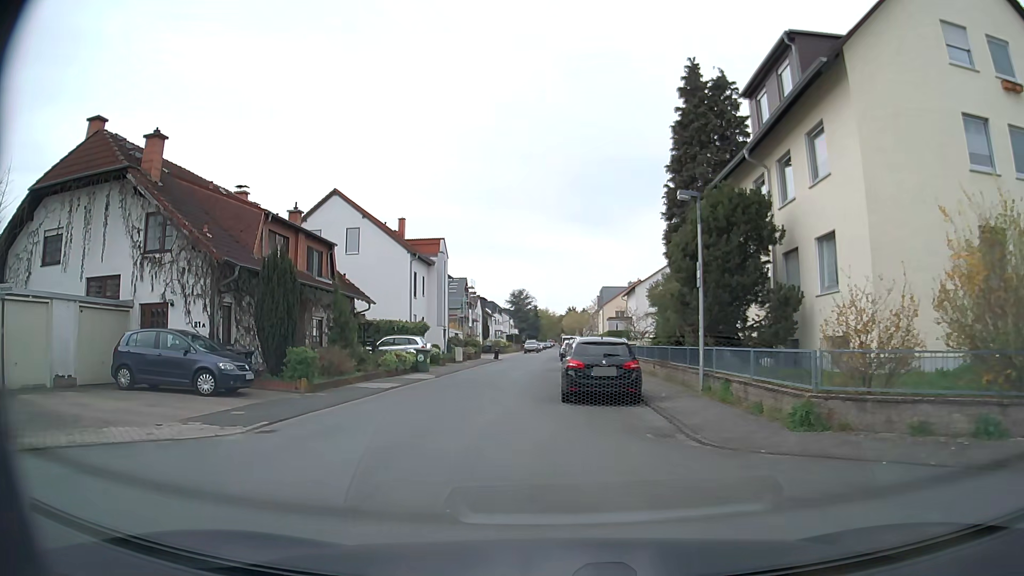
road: residential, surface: asphalt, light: Day
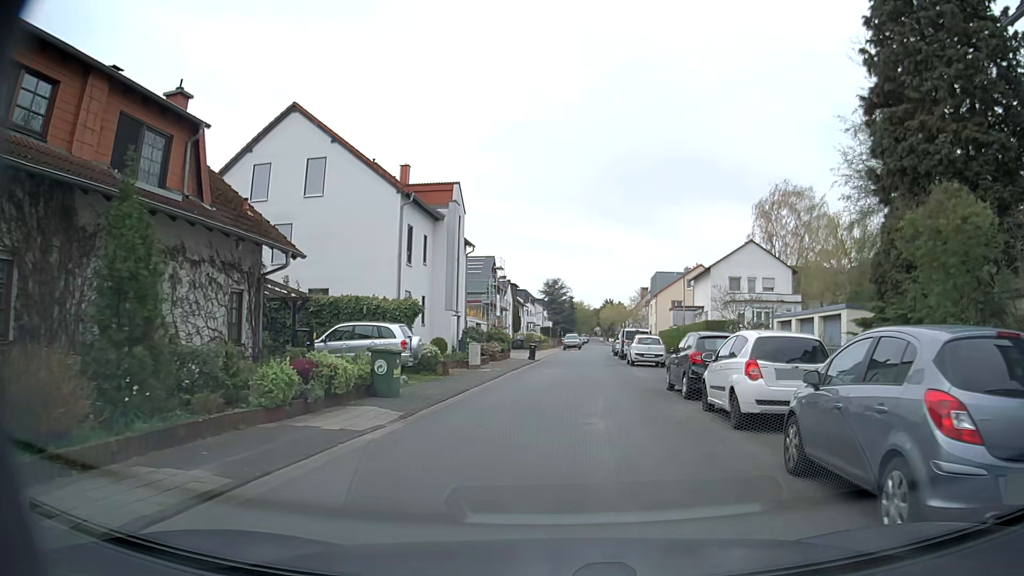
(-1.6, +16.7) m; -2°
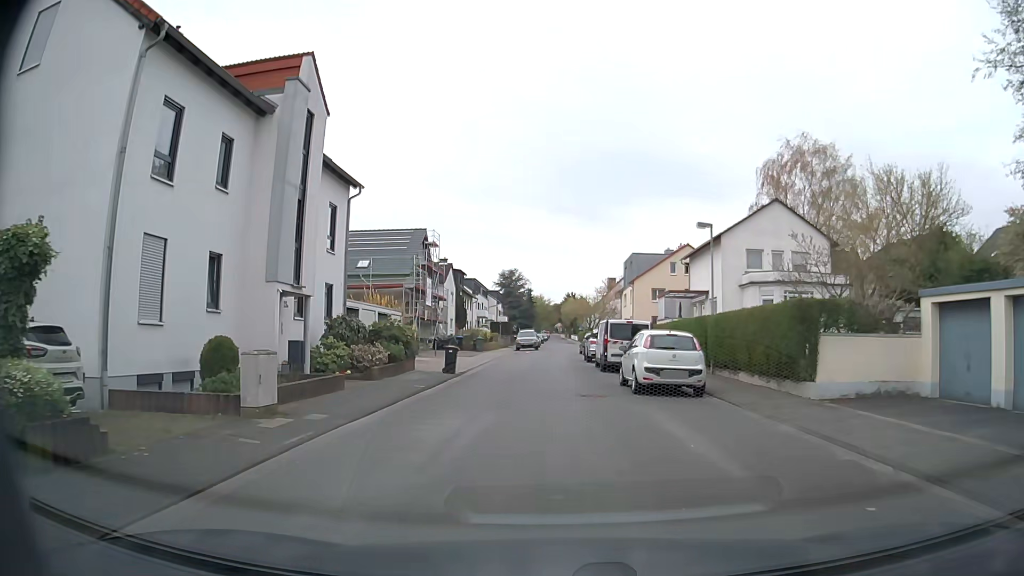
(+0.7, +16.9) m; +3°
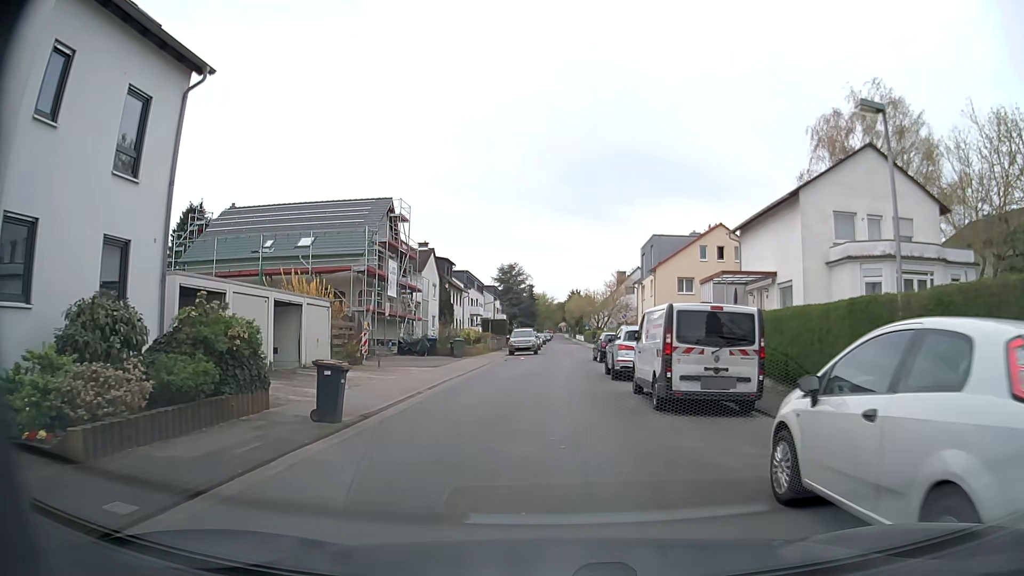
(+0.1, +12.9) m; -1°
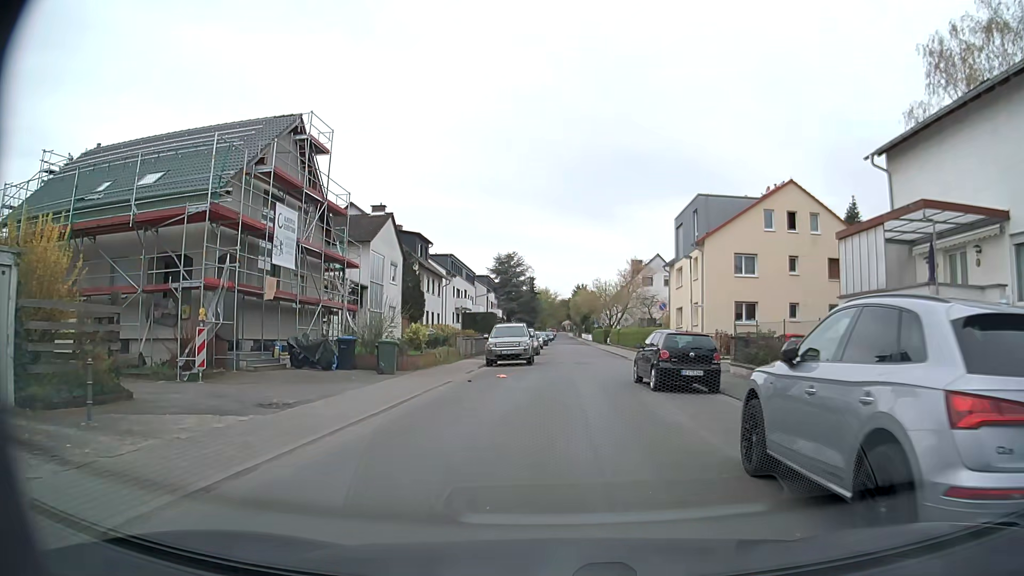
(+0.1, +16.9) m; +1°
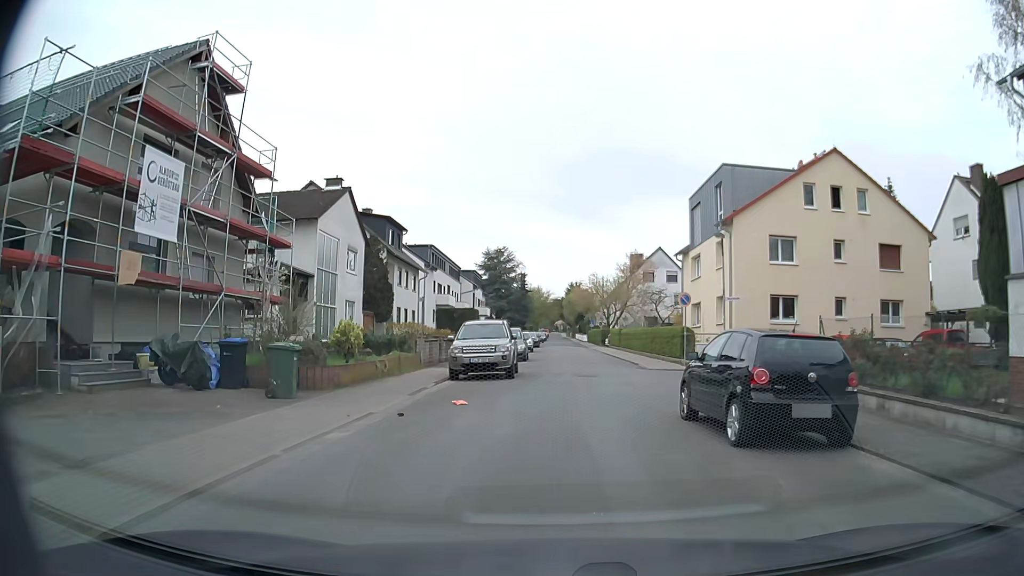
(0.0, +7.8) m; 0°
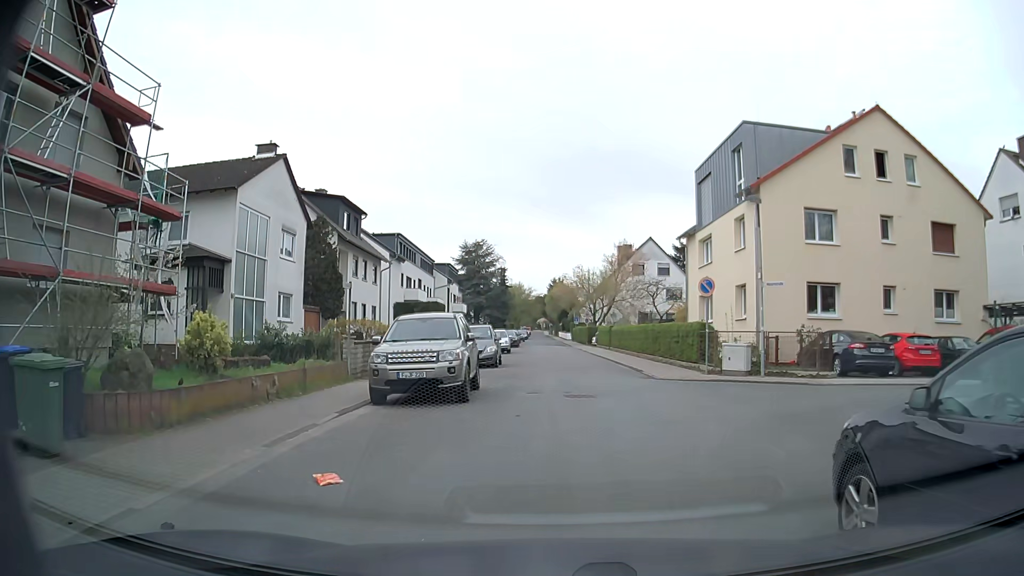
(+0.1, +6.7) m; +2°
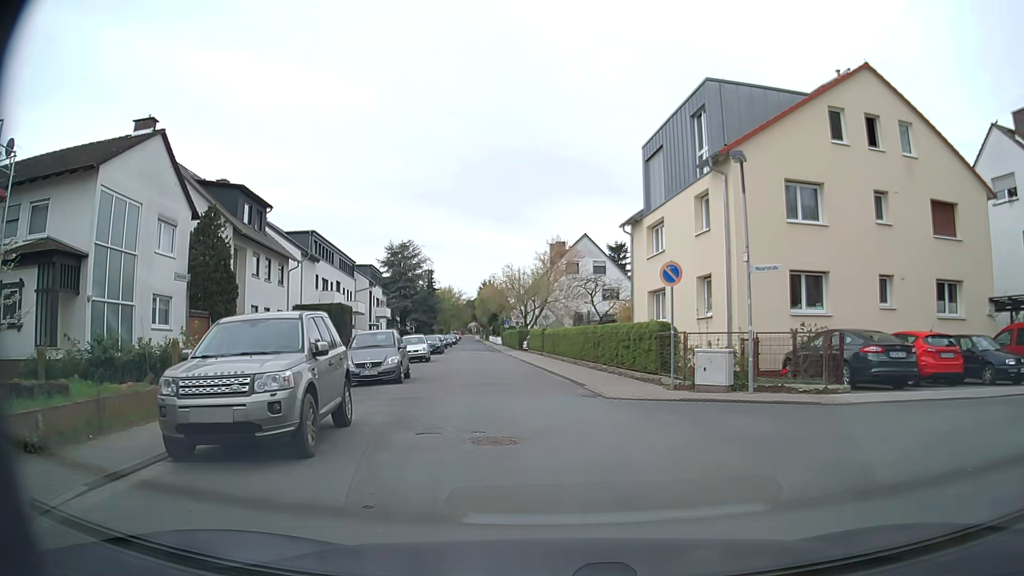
(+0.2, +5.0) m; +5°
